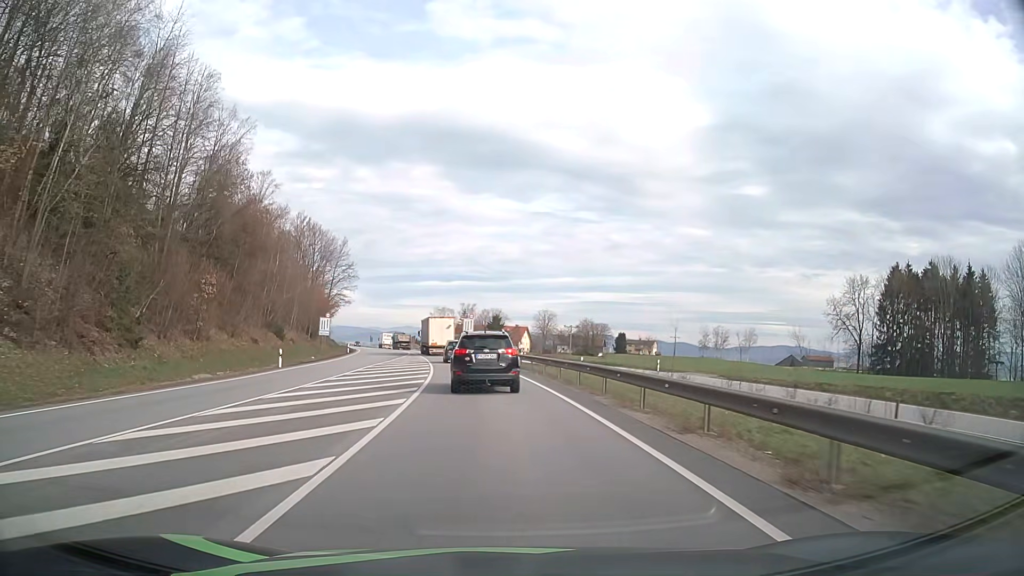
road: primary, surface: asphalt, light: Day
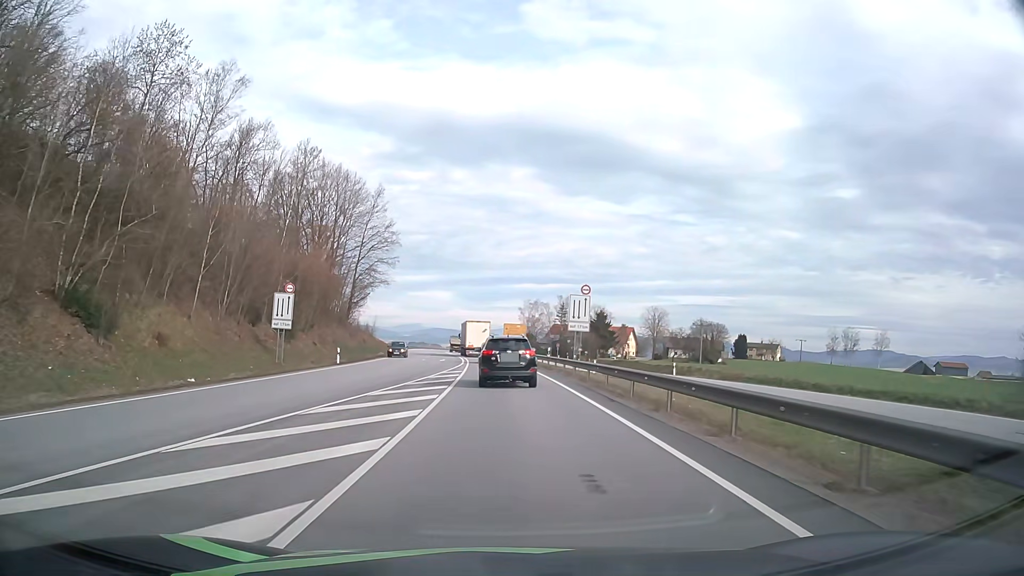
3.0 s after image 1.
(-3.0, +43.7) m; -8°
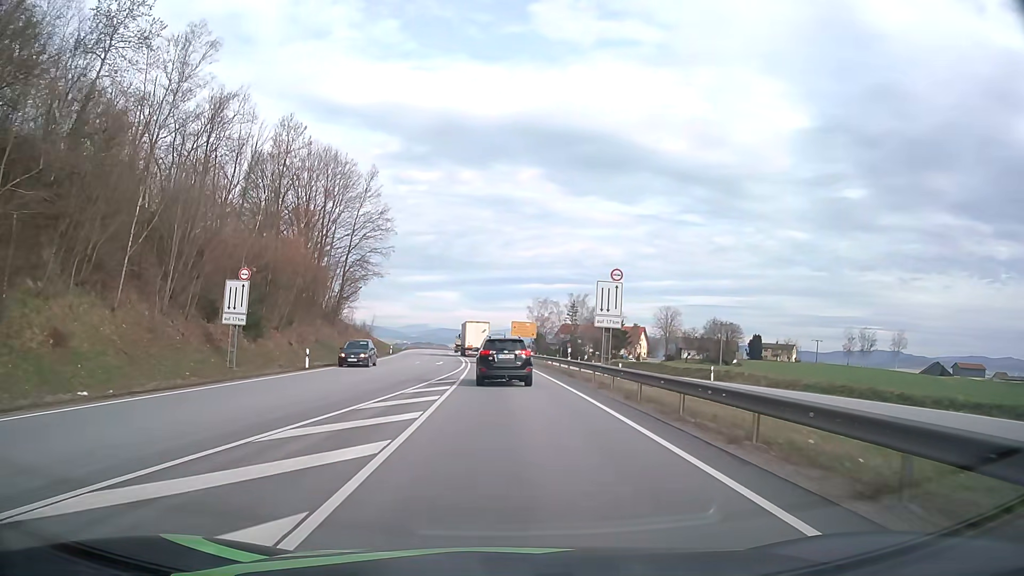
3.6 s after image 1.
(0.0, +8.7) m; -1°
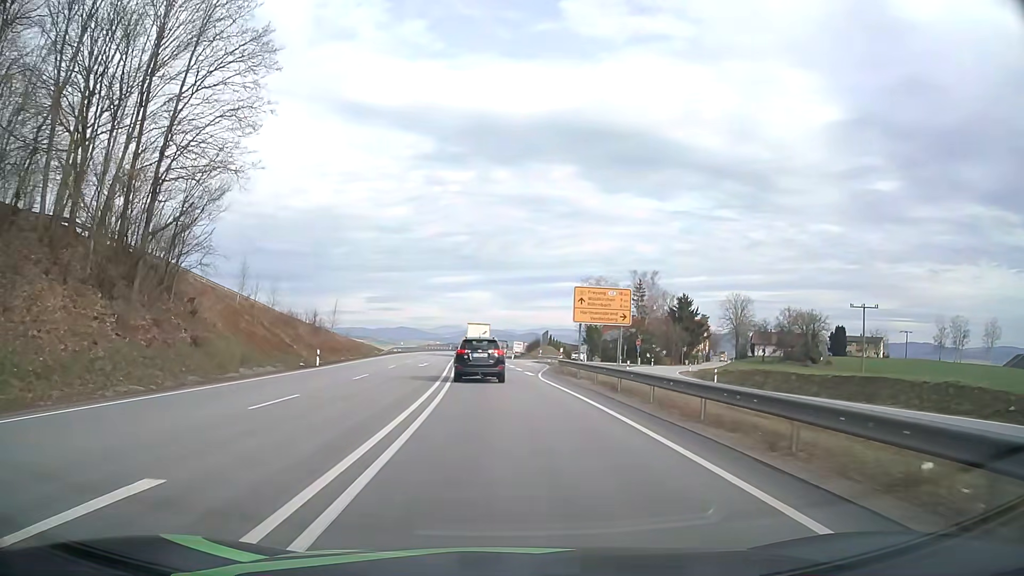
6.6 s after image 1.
(-0.8, +45.4) m; -3°
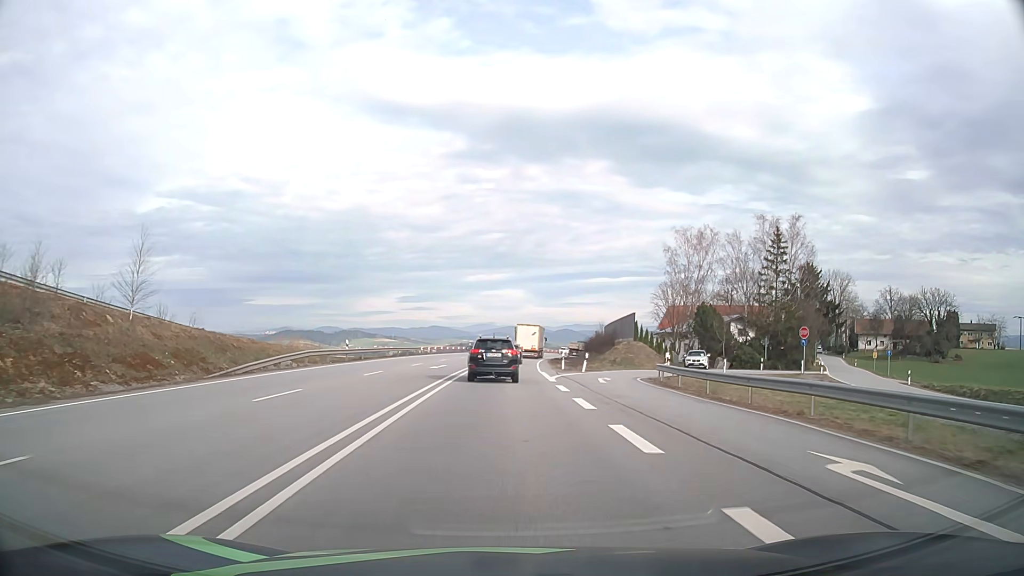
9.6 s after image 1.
(-1.5, +47.3) m; -3°
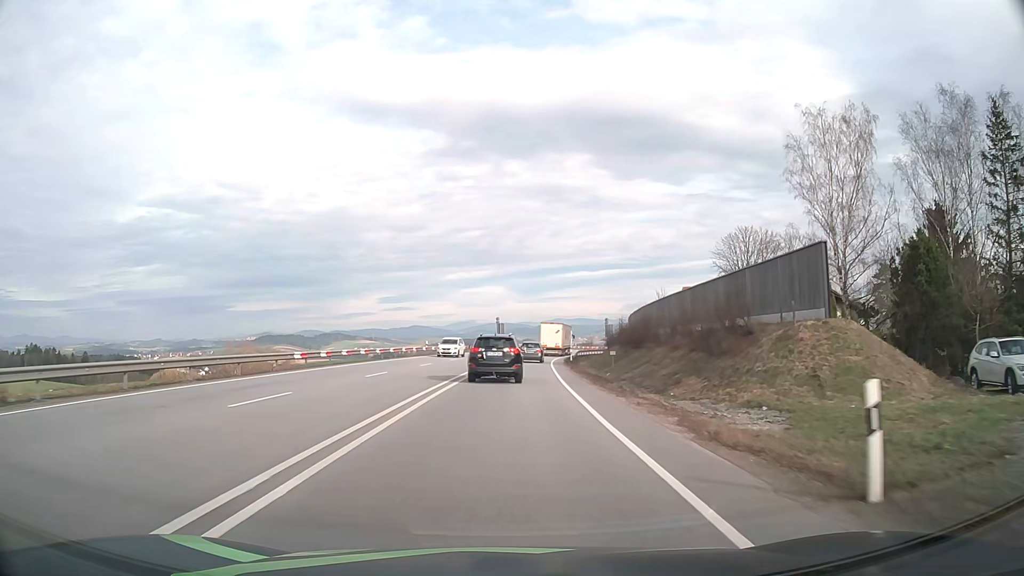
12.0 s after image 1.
(+0.3, +37.7) m; +2°
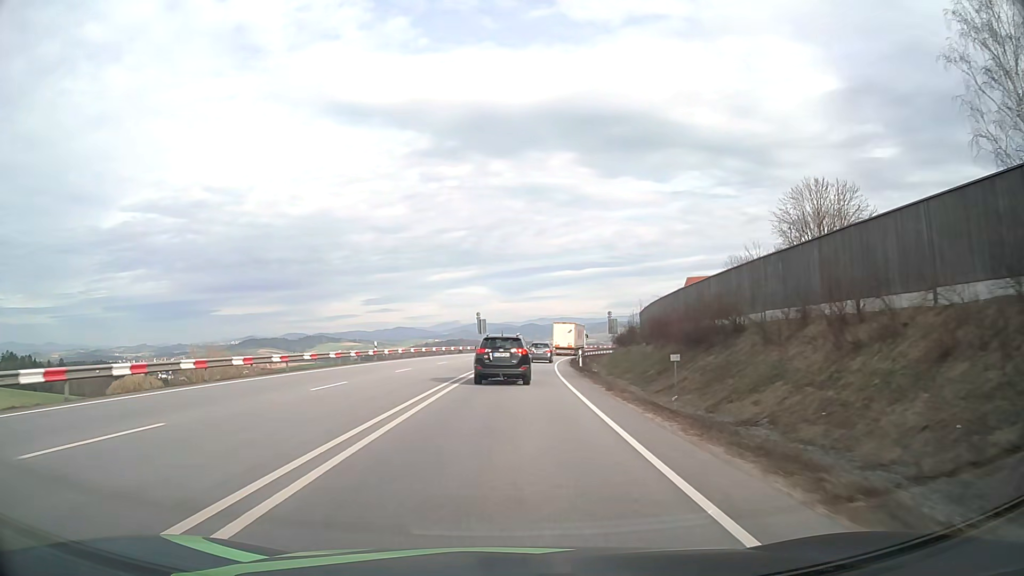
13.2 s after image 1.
(+0.2, +18.7) m; +1°
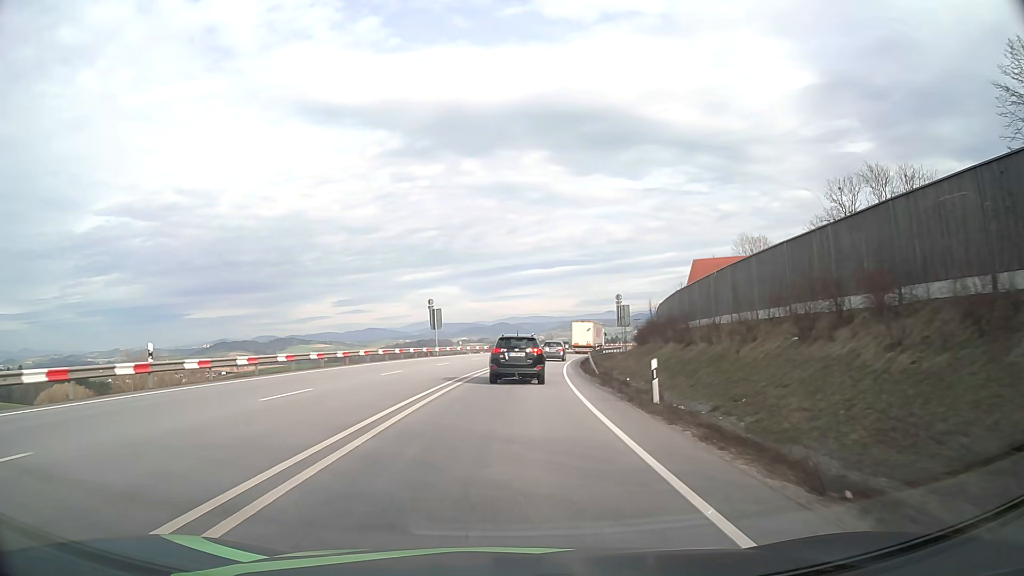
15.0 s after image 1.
(+0.5, +27.5) m; +2°
(0, +10) (0, +20) (+1, +30) (+2, +40) (+3, +50) (+4, +60) (+6, +70) (+8, +79) (+10, +89) (+13, +99) m
